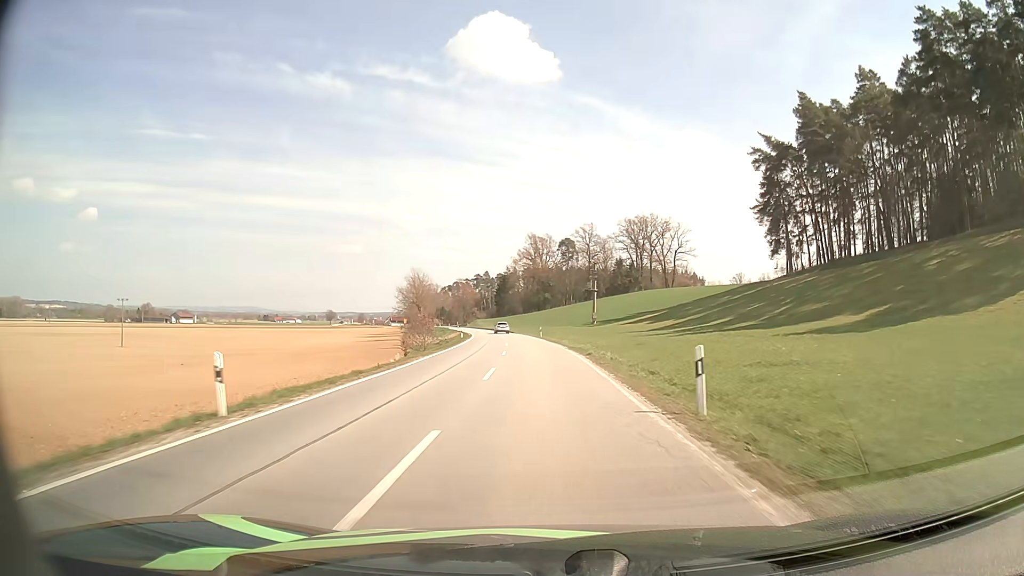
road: secondary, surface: asphalt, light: Day
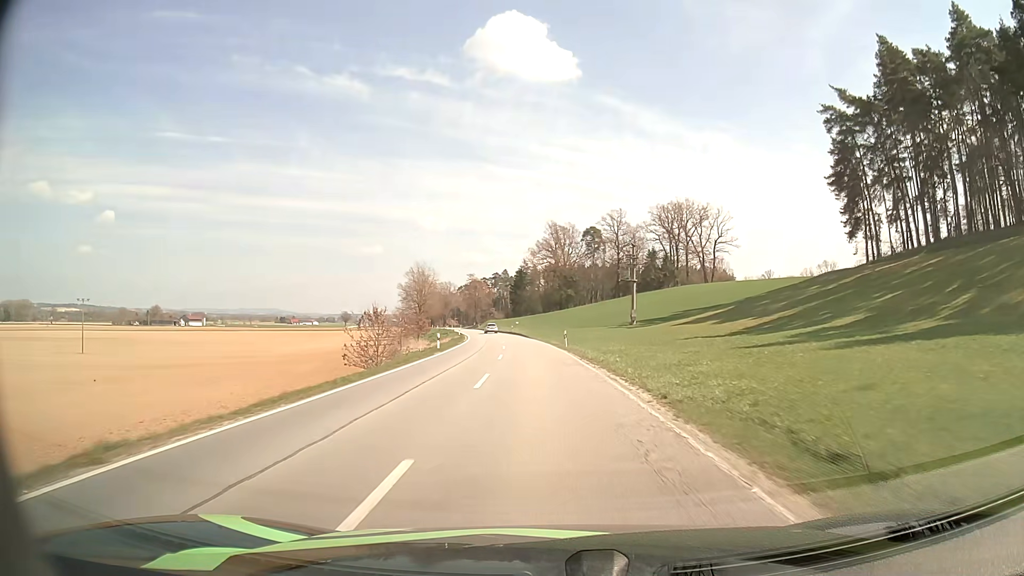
(-0.3, +25.1) m; -2°
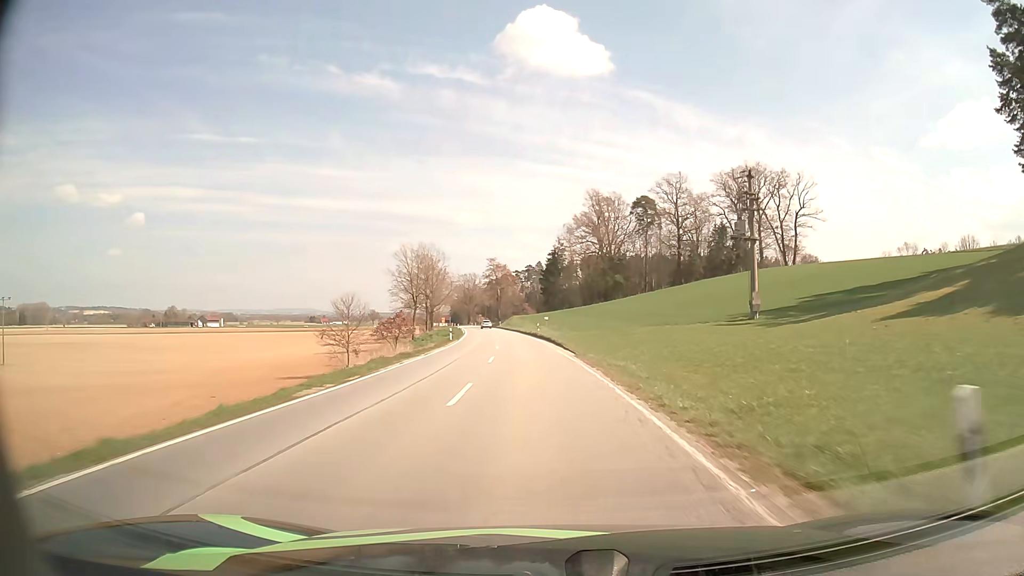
(-0.9, +37.9) m; -3°
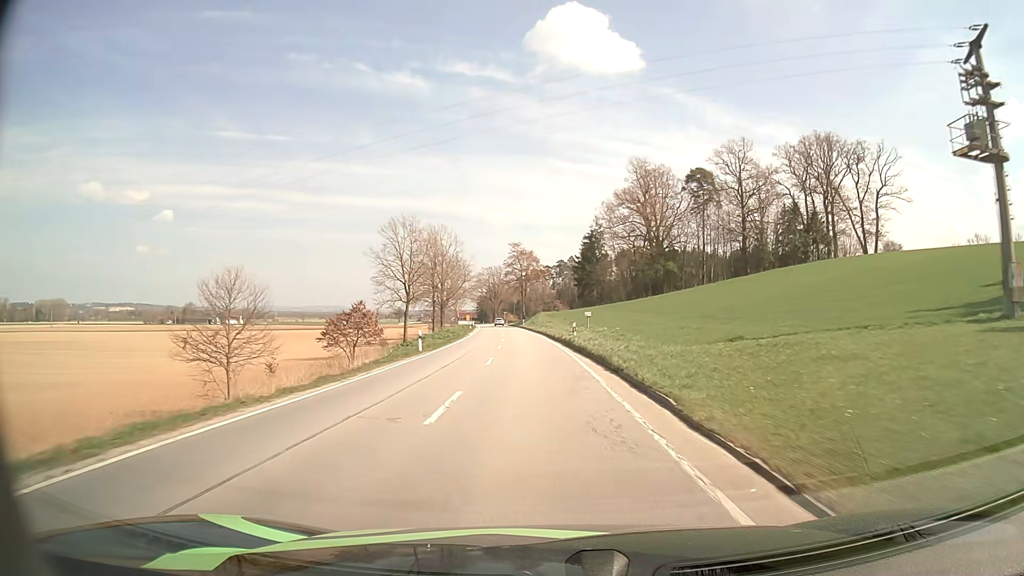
(-0.6, +25.4) m; -3°
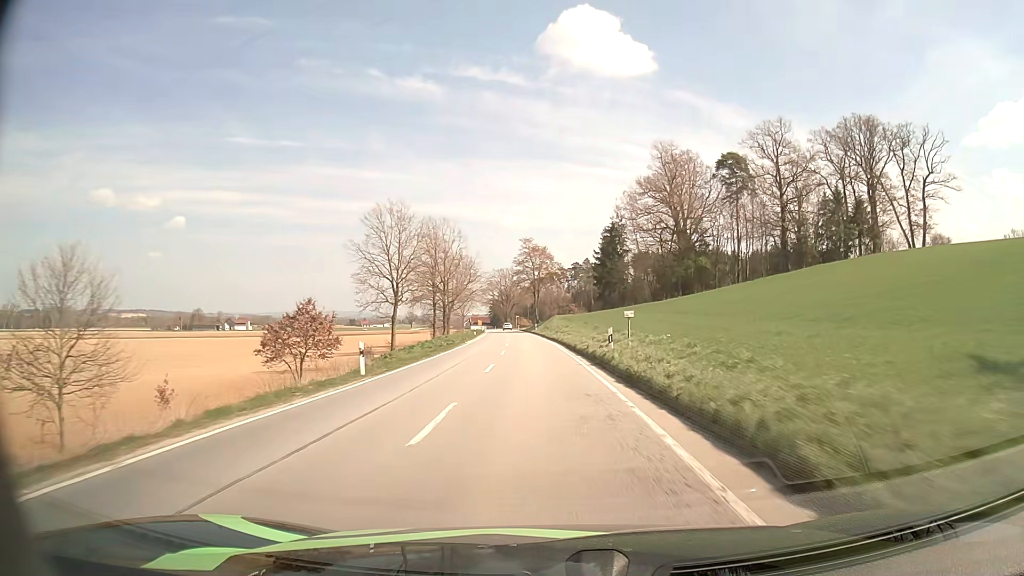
(-0.1, +12.8) m; -1°
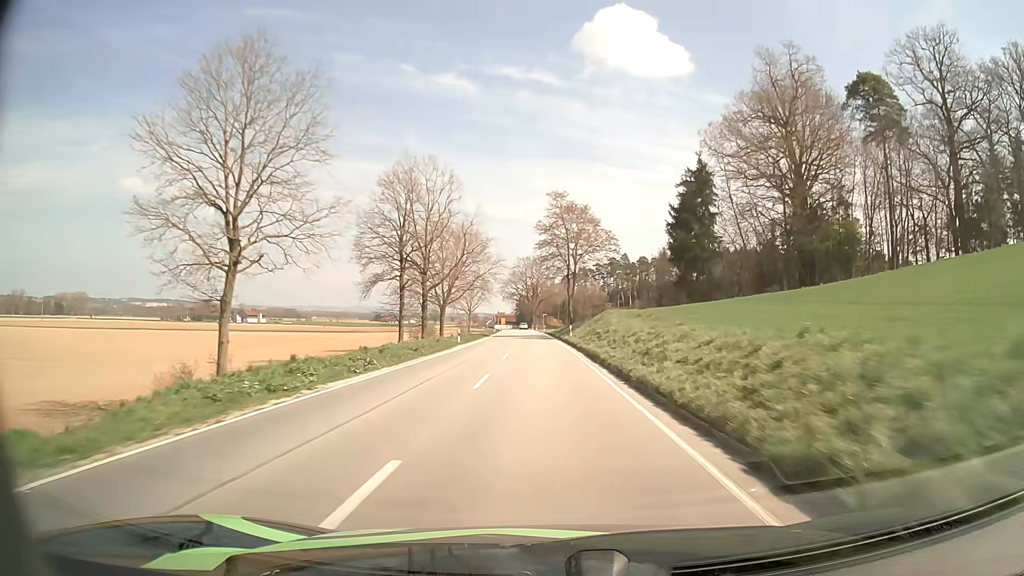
(-1.2, +38.8) m; -3°
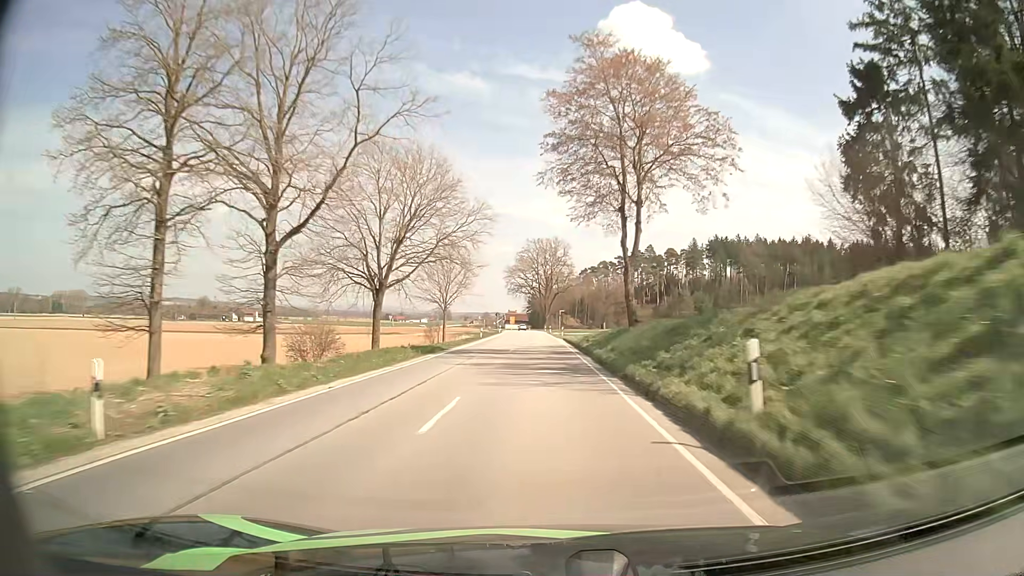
(-0.4, +39.8) m; -1°
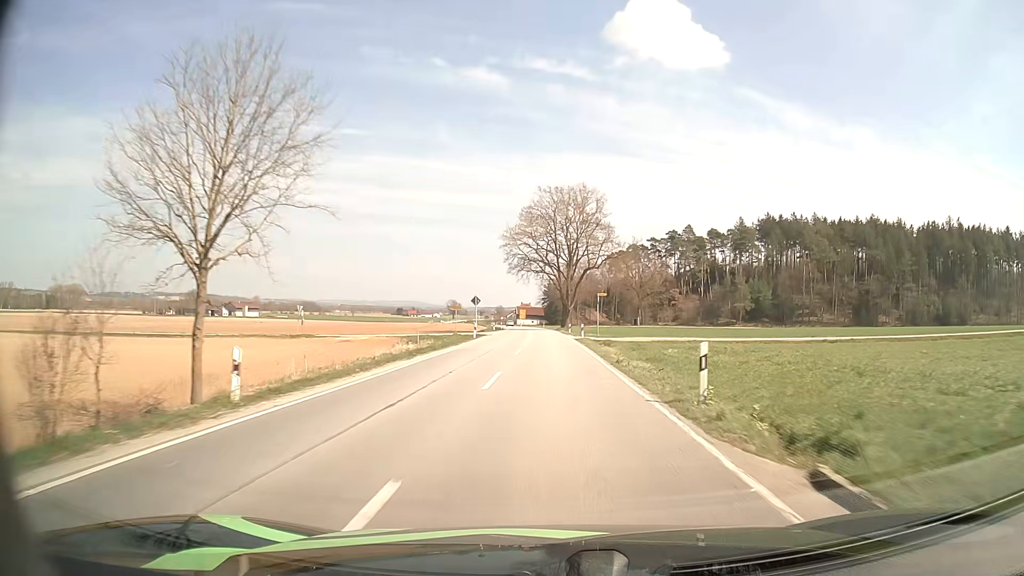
(-0.8, +52.8) m; -1°
(0, +10) (0, +20) (0, +30) (0, +40) (0, +50) (0, +60) (-1, +70) (-1, +80) (-1, +90) (-2, +100) m
